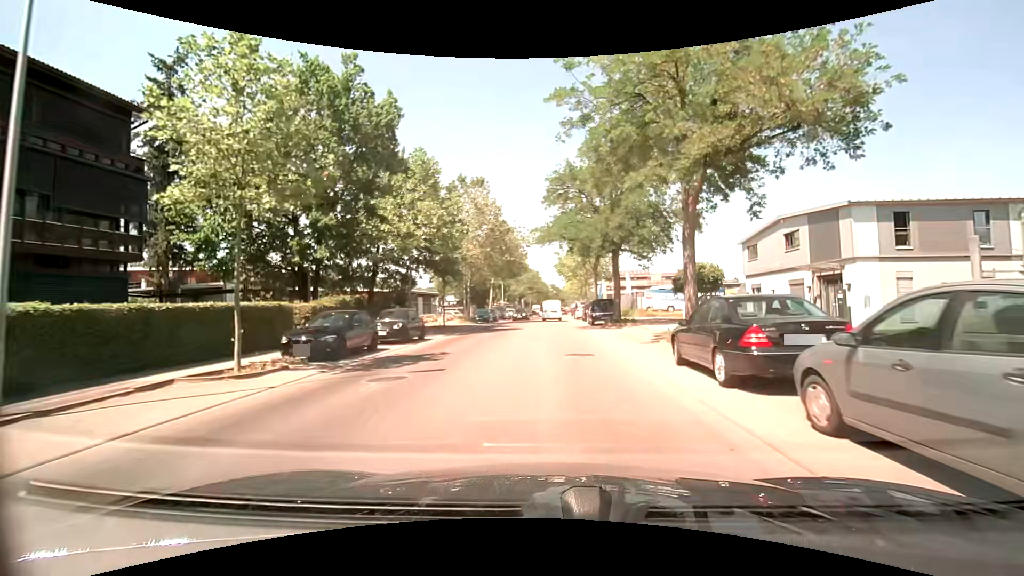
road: unclassified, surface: asphalt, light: Day
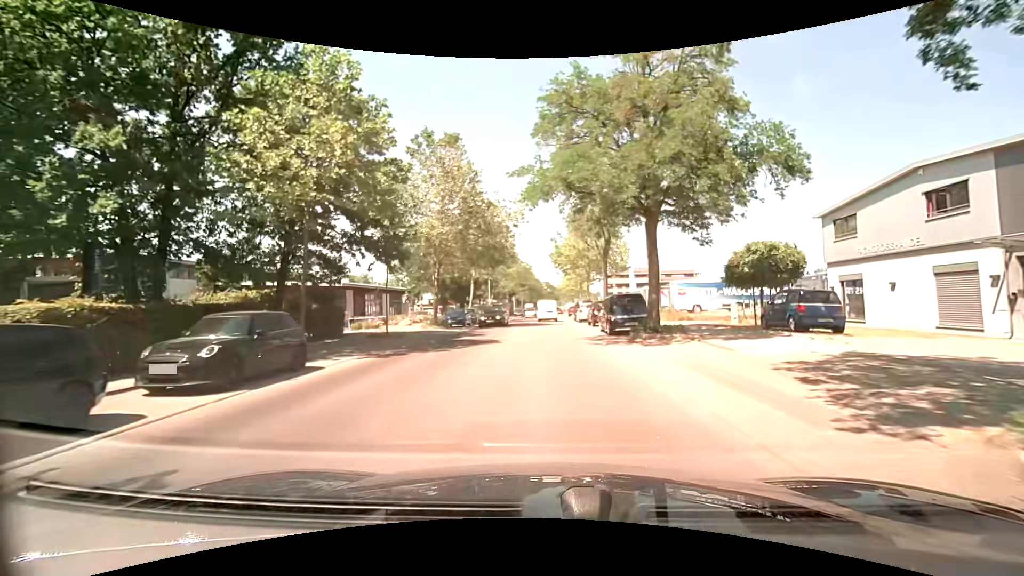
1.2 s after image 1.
(+0.2, +11.0) m; +1°
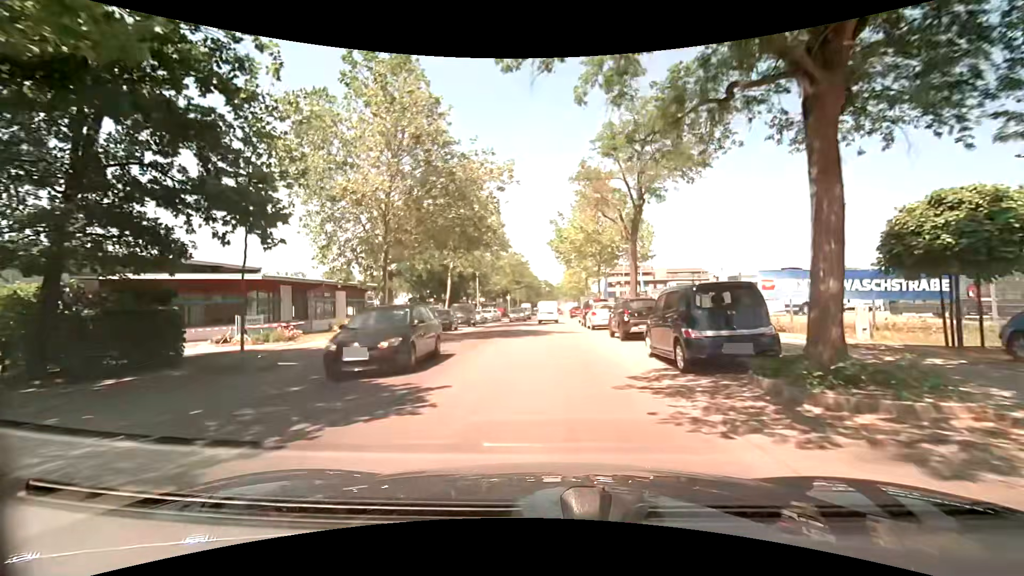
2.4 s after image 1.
(0.0, +10.8) m; 0°
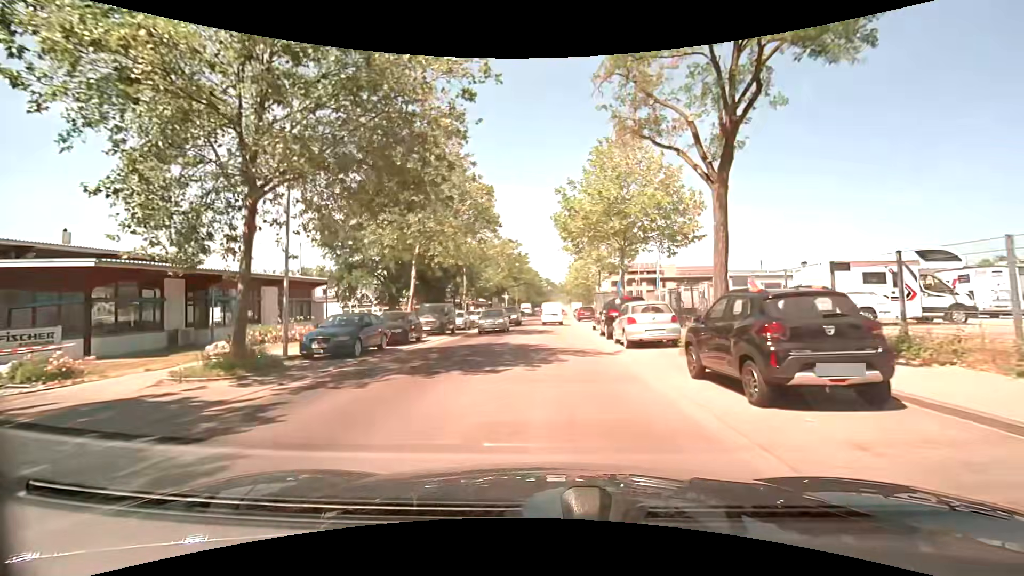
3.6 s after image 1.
(0.0, +10.6) m; 0°
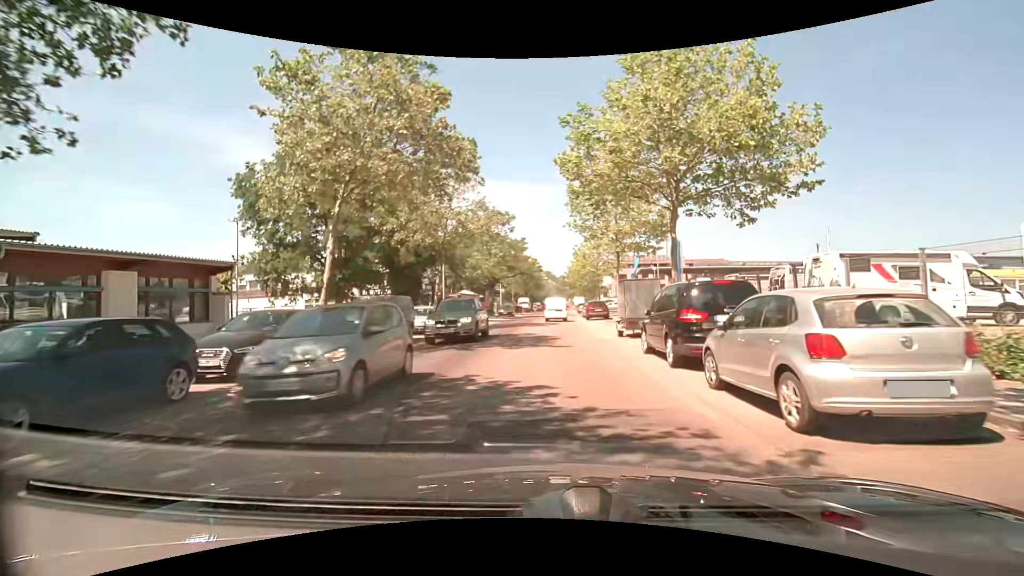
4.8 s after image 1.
(0.0, +10.4) m; 0°
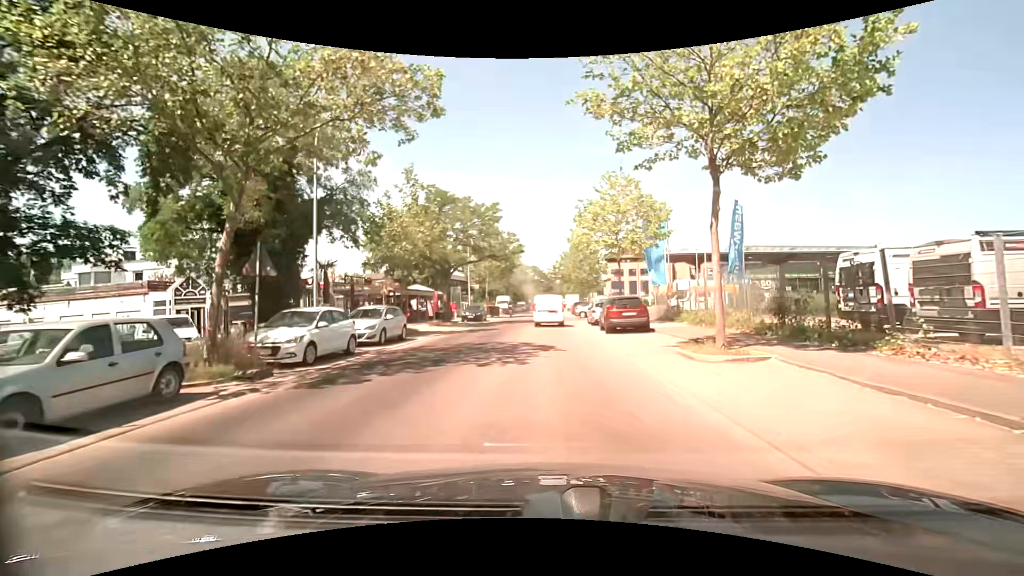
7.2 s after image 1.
(+0.2, +19.5) m; +2°
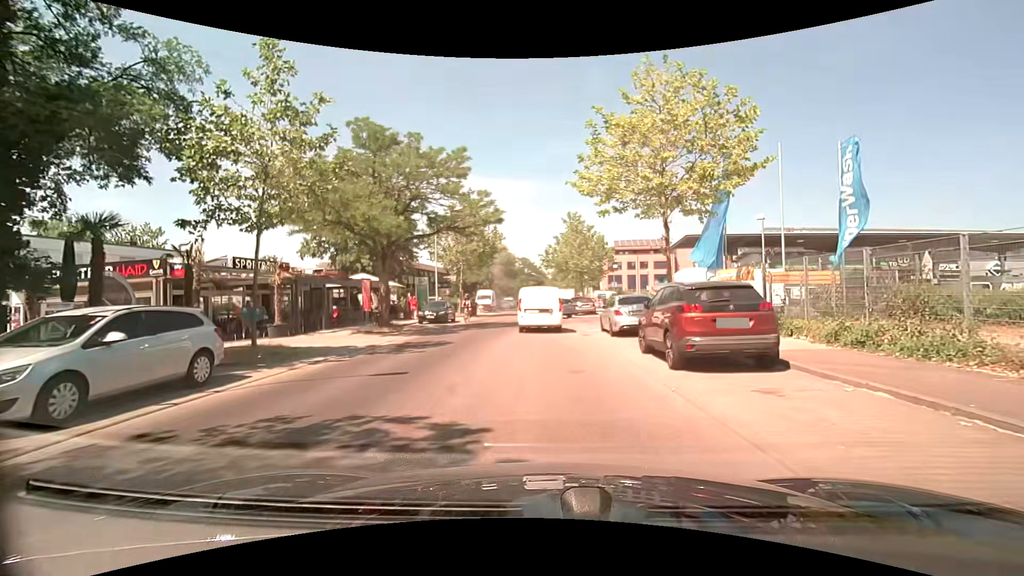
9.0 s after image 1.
(0.0, +12.0) m; 0°
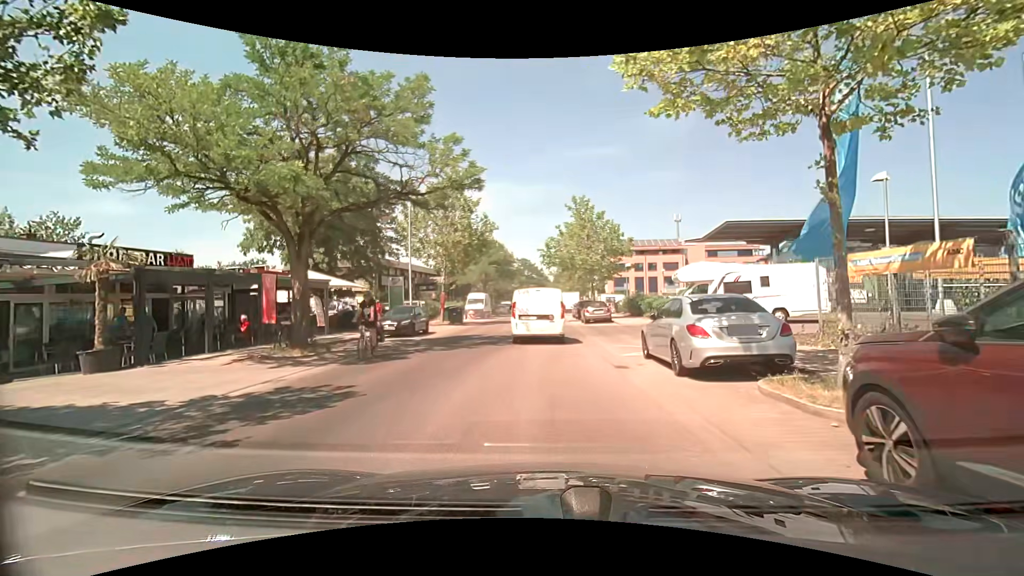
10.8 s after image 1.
(+0.1, +8.3) m; 0°
(0, +10) (0, +20) (0, +30) (0, +40) (+1, +50) (+1, +60) (+1, +70) (+2, +80) (+2, +90) (+3, +100) m
